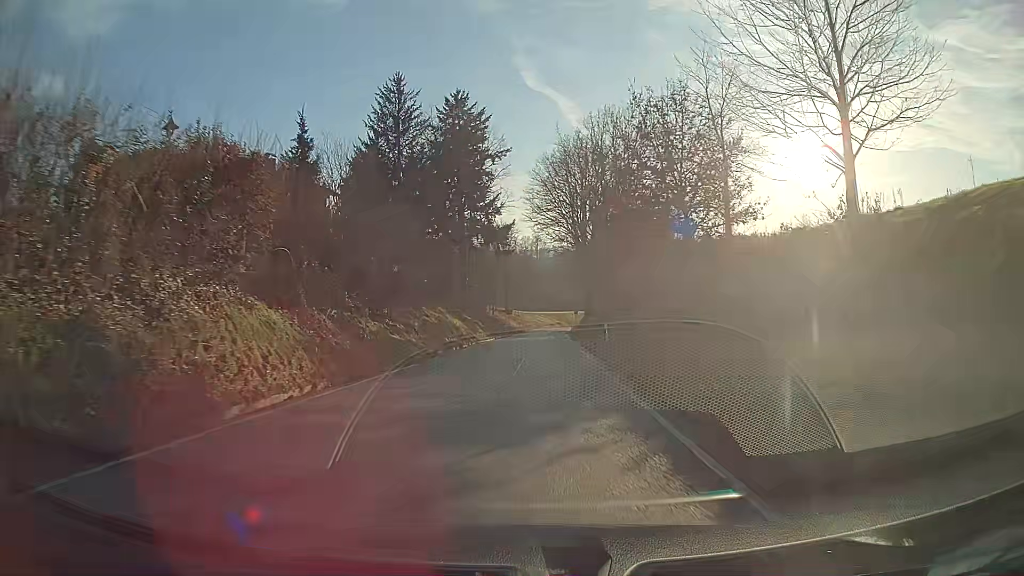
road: tertiary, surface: asphalt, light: Day
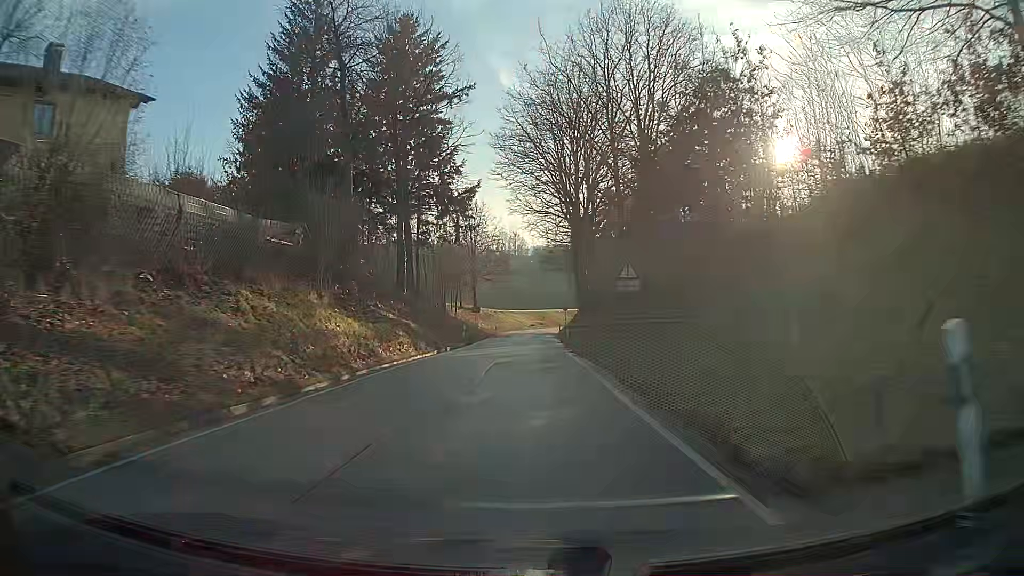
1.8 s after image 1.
(+0.4, +23.8) m; +2°
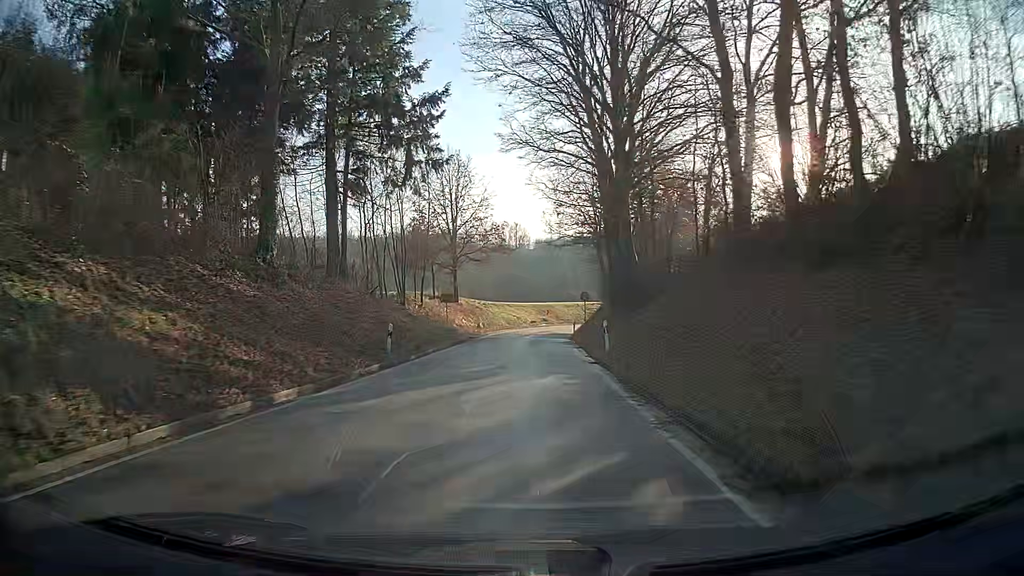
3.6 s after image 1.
(0.0, +24.5) m; 0°
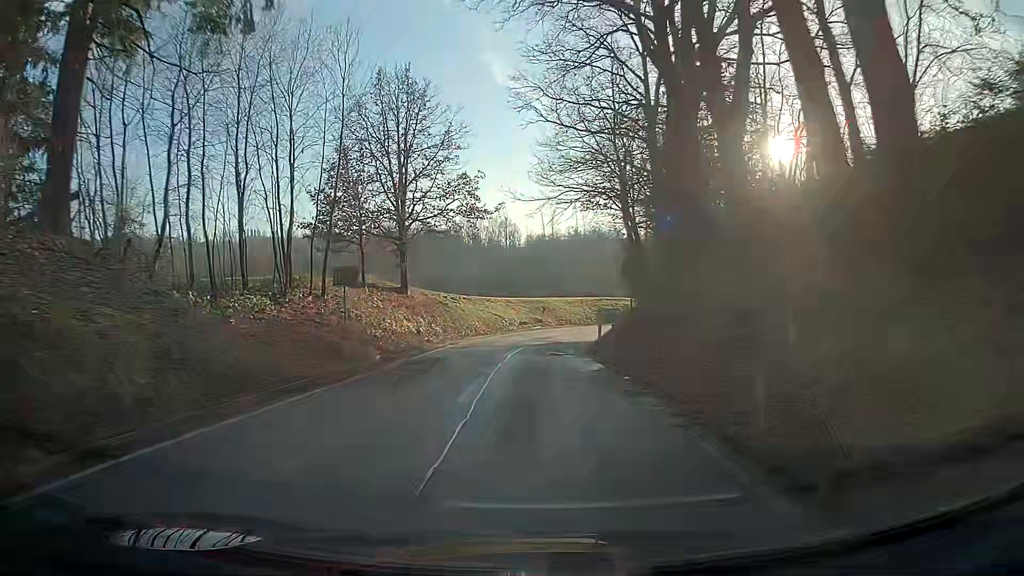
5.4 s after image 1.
(+0.1, +23.3) m; +1°
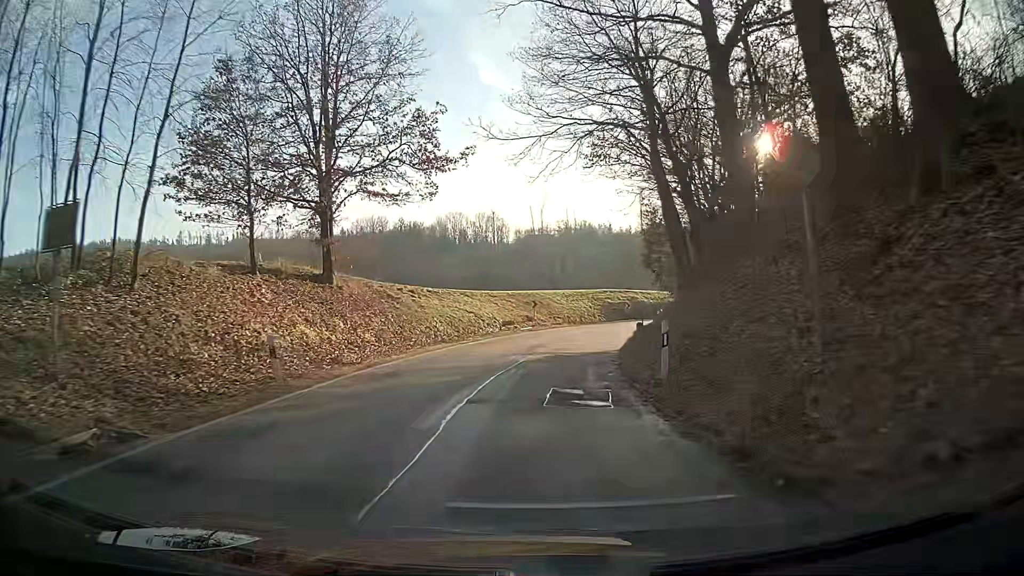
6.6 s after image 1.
(-0.3, +14.4) m; -1°
